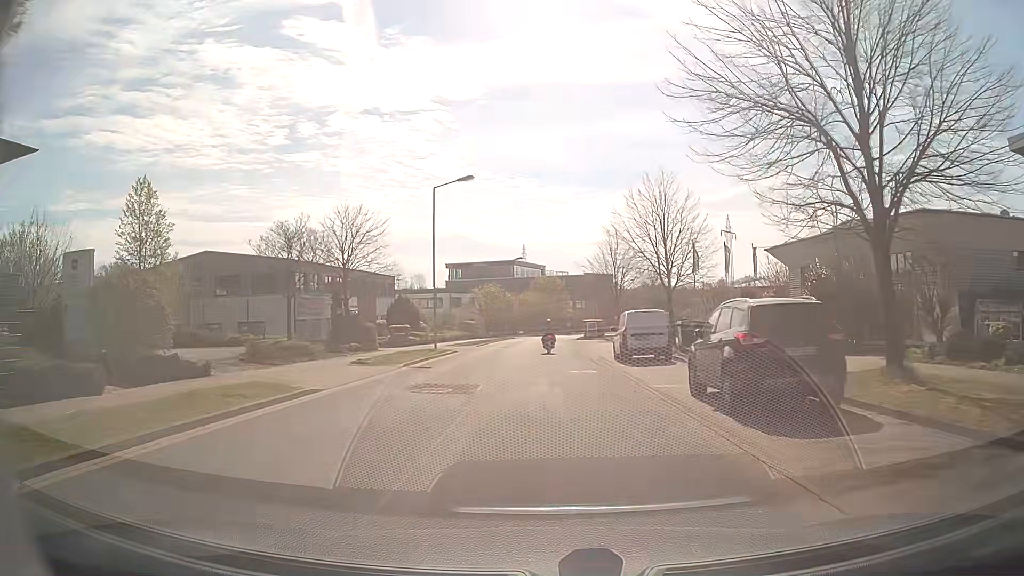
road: residential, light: Day
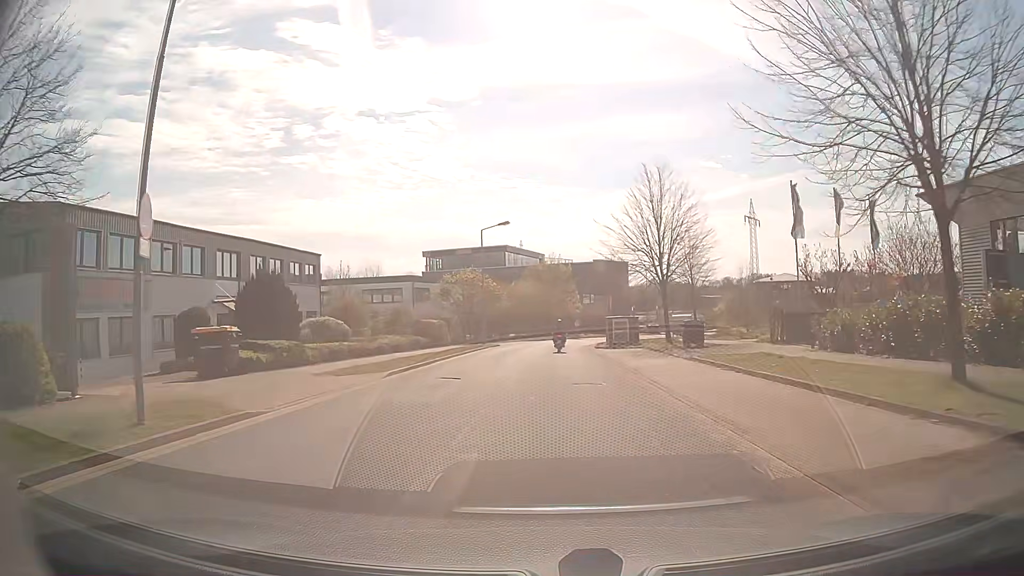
(-0.1, +24.6) m; 0°
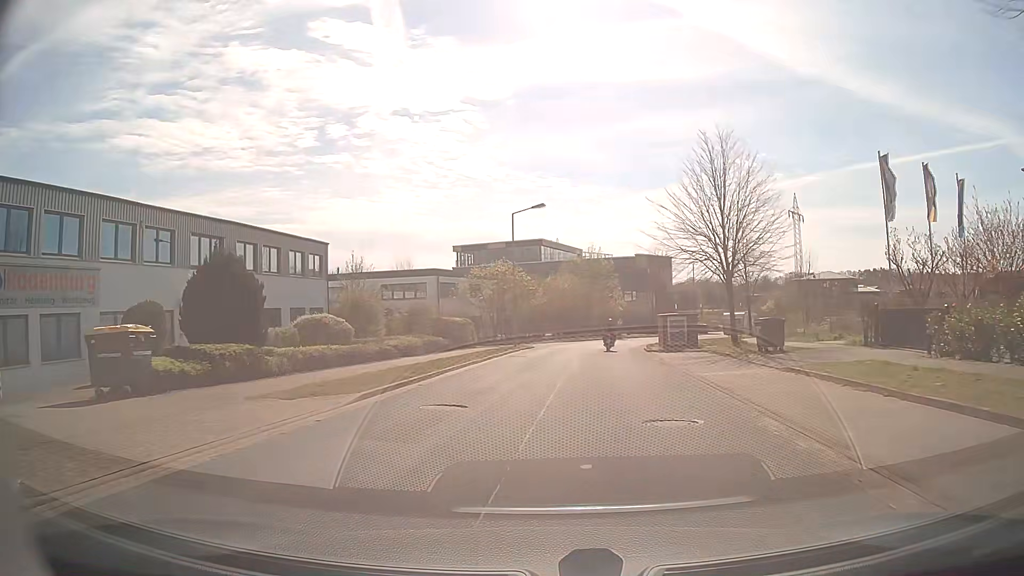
(-0.2, +6.3) m; -3°
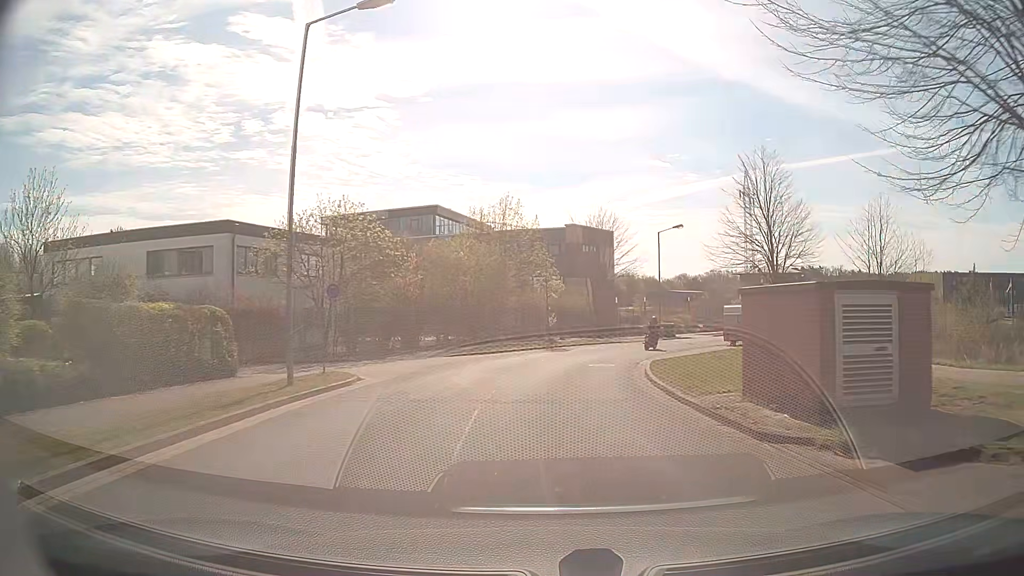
(+1.4, +26.0) m; +8°
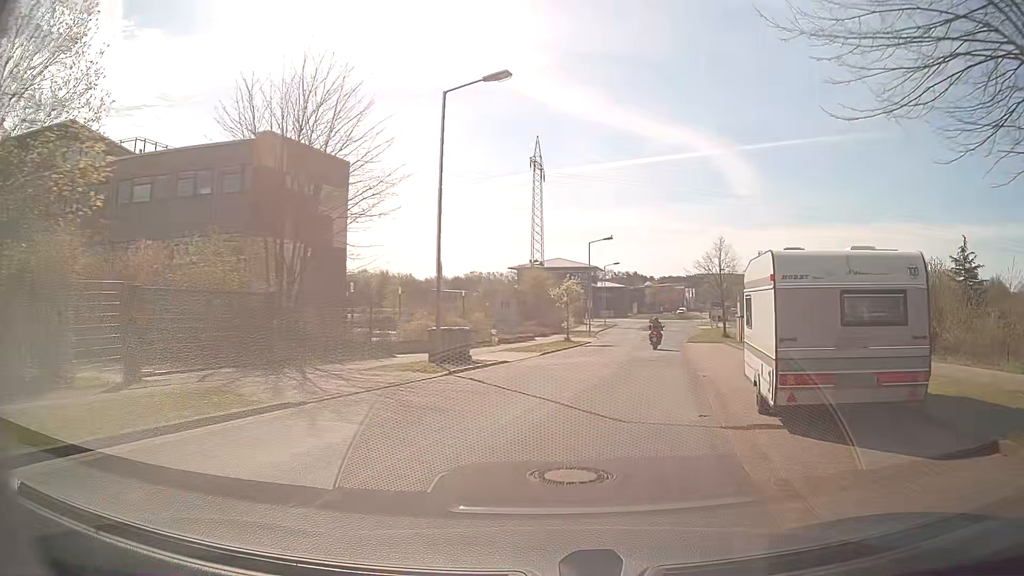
(+4.0, +31.2) m; +20°
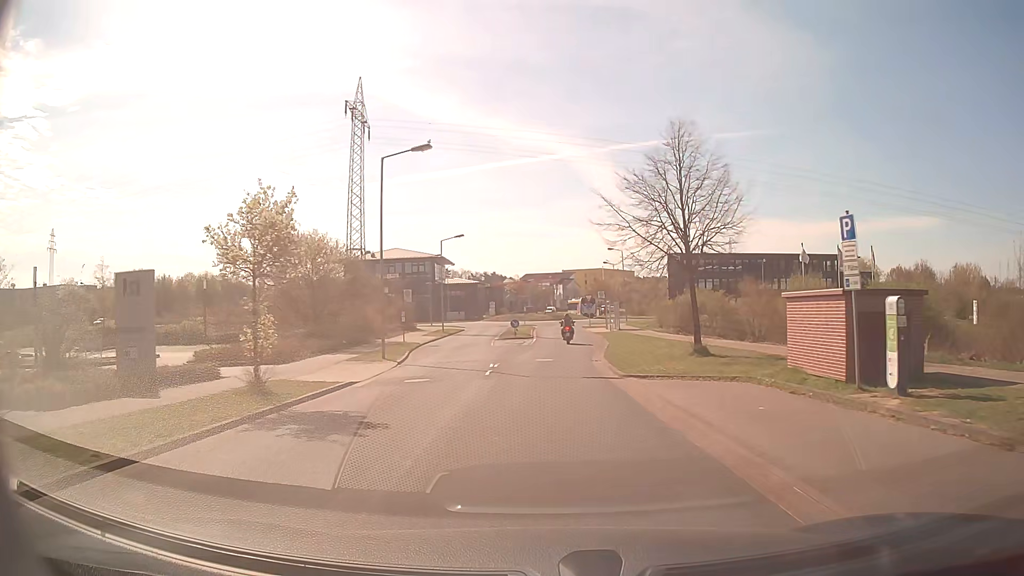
(+4.5, +30.2) m; +12°
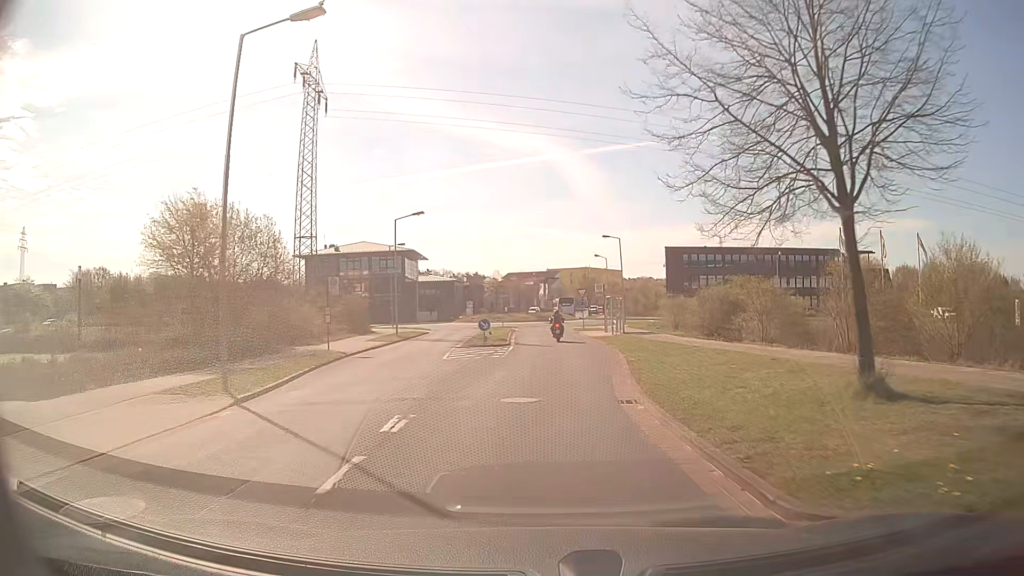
(+0.2, +12.4) m; +2°
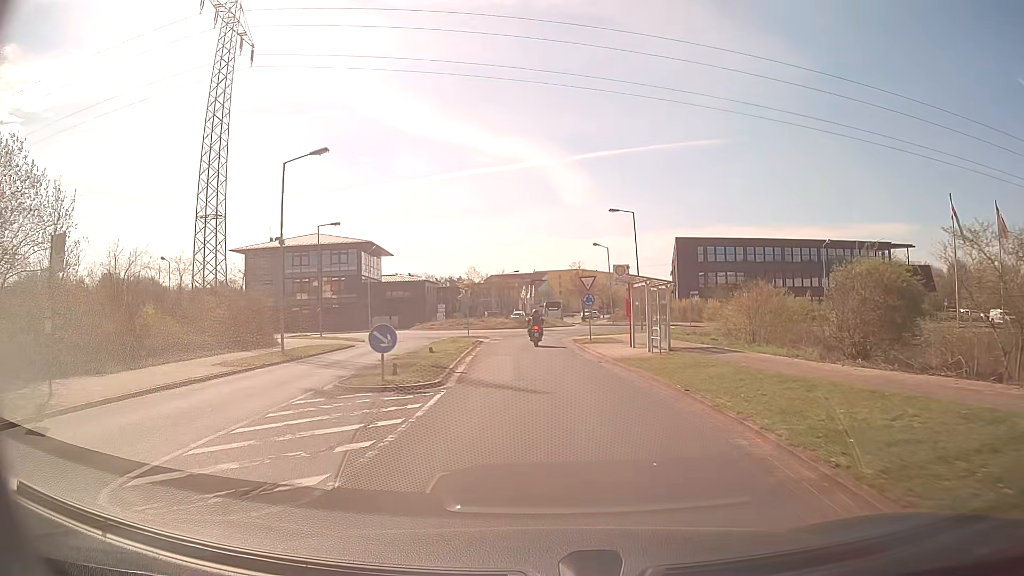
(+0.2, +18.2) m; +1°
(0, +10) (0, +20) (-1, +30) (0, +40) (+4, +49) (+7, +59) (+2, +67) (-8, +69) (-17, +64) (-26, +60) m
